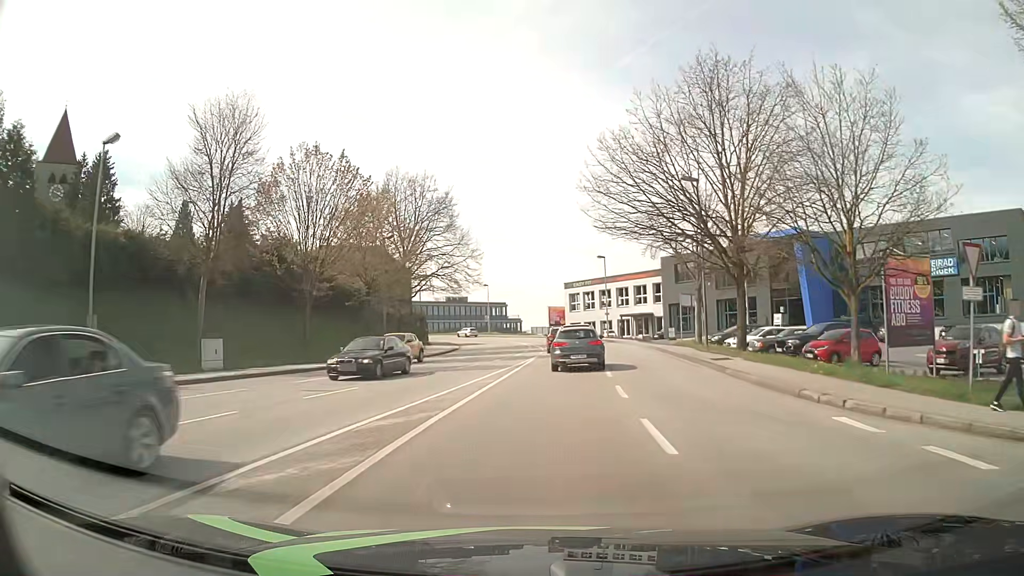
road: tertiary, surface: asphalt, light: Day
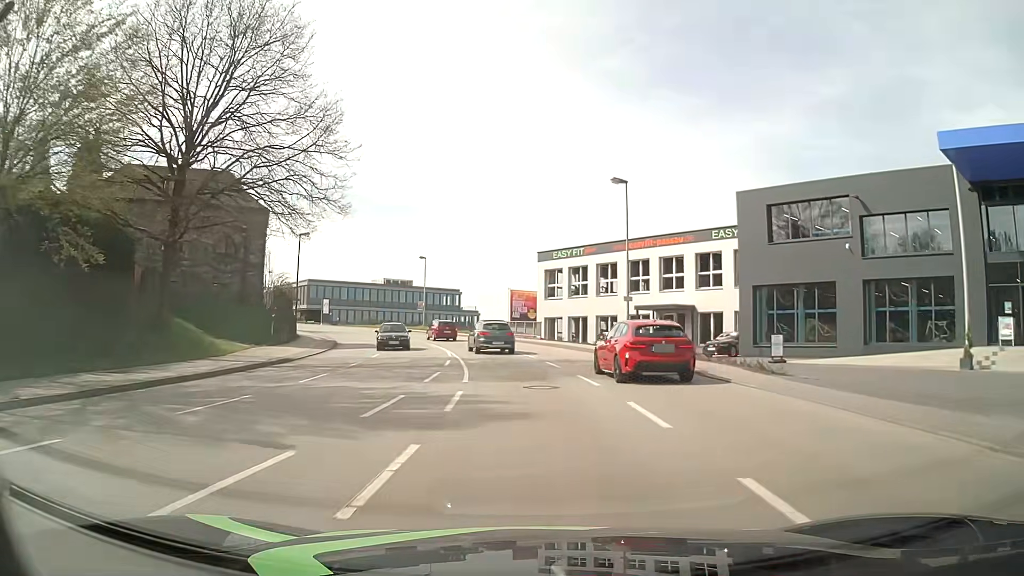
(+1.4, +34.3) m; +3°
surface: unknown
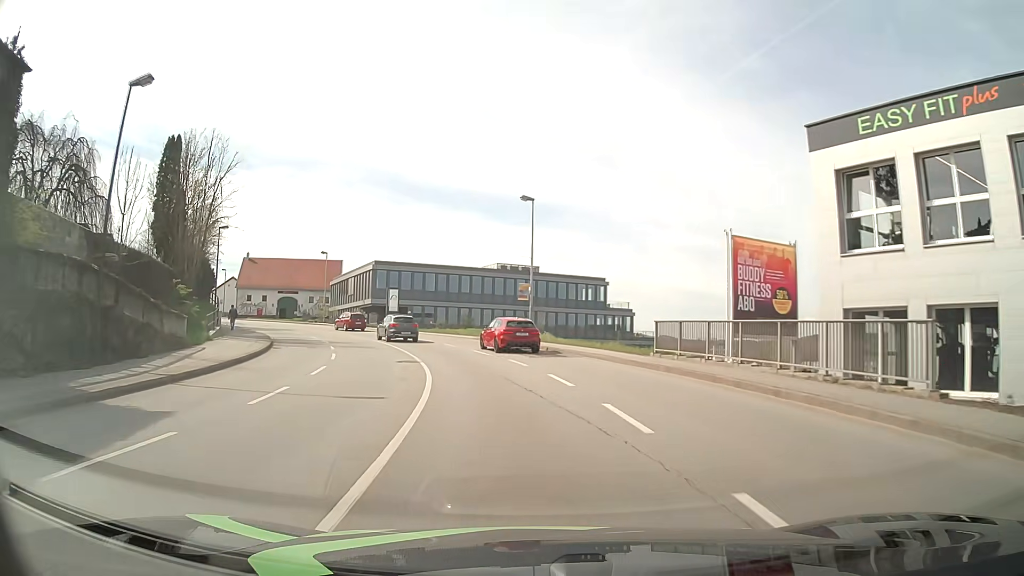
(-3.1, +36.1) m; -12°
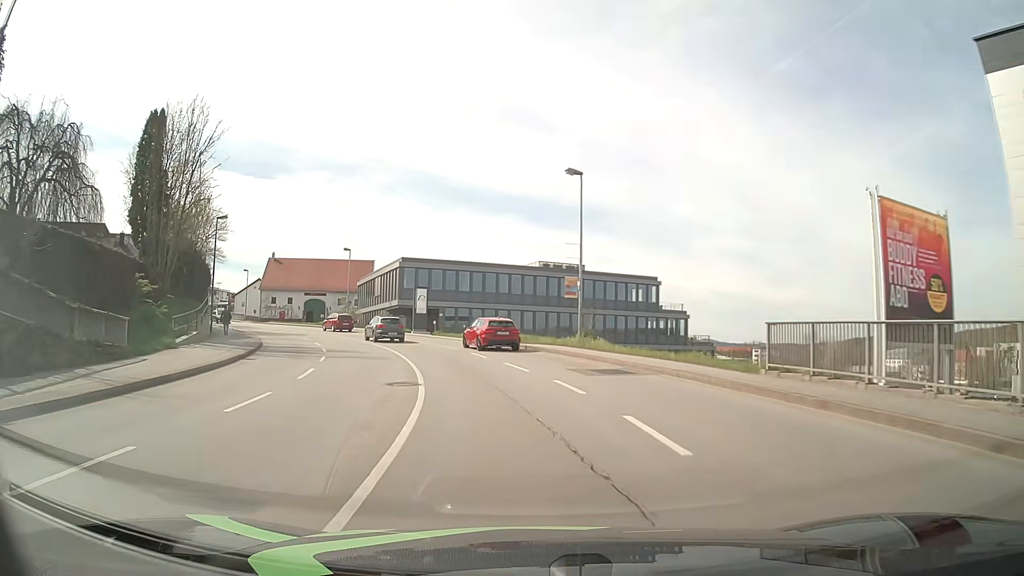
(-0.2, +7.4) m; -4°
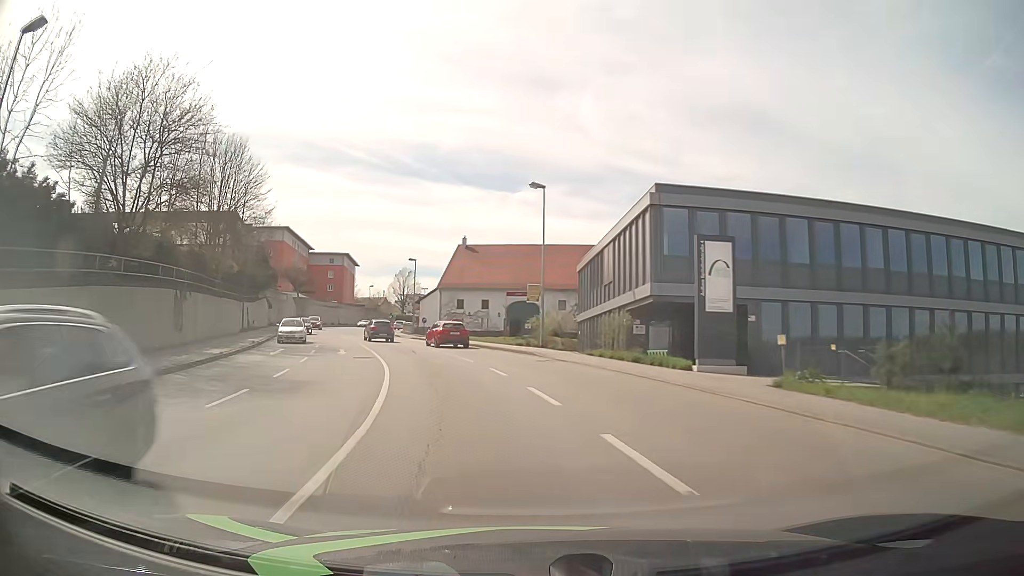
(-6.7, +36.4) m; -21°
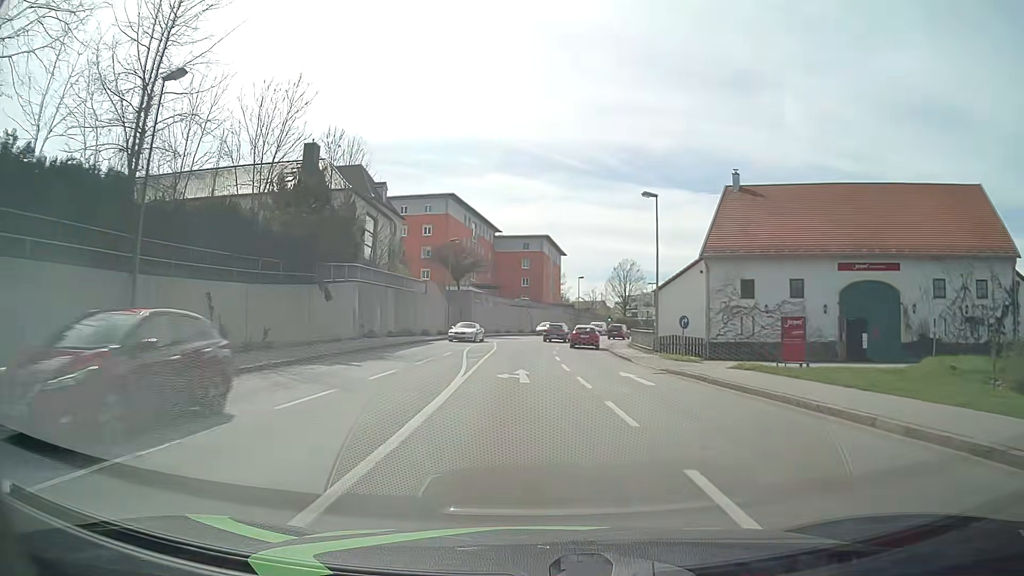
(-7.4, +36.8) m; -19°
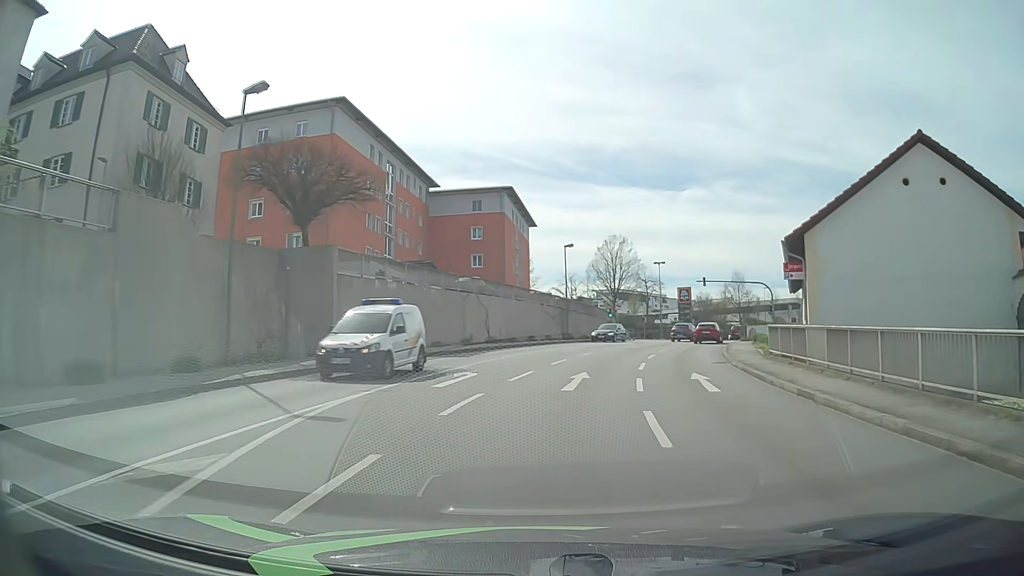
(0.0, +38.1) m; +3°
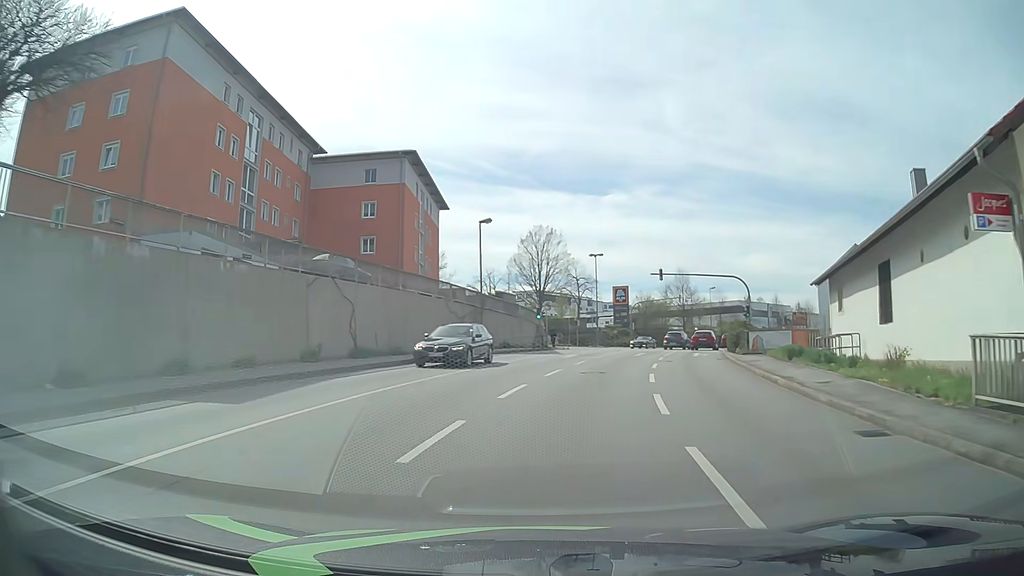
(+0.9, +15.1) m; +7°
(0, +10) (+2, +20) (+4, +30) (+6, +39) (+9, +49) (+13, +58) (+17, +67) (+22, +76) (+27, +84) (+33, +92) m
